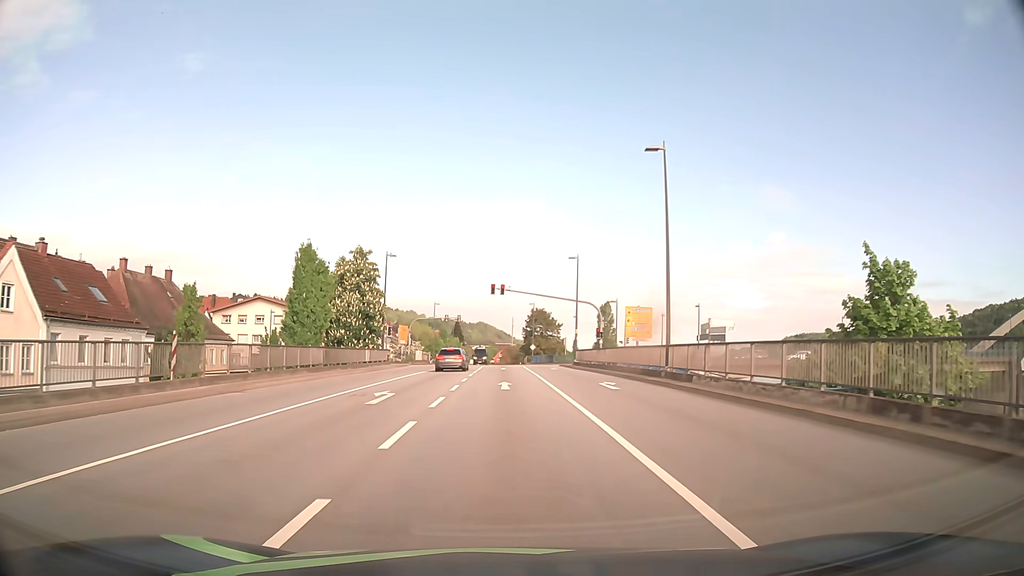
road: primary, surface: asphalt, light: Day
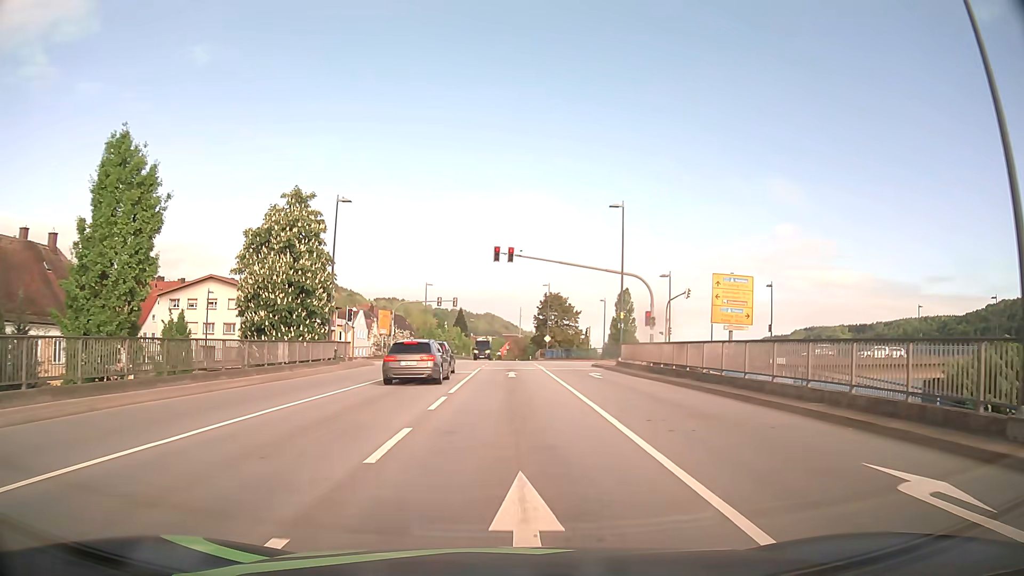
(-0.1, +19.0) m; -1°
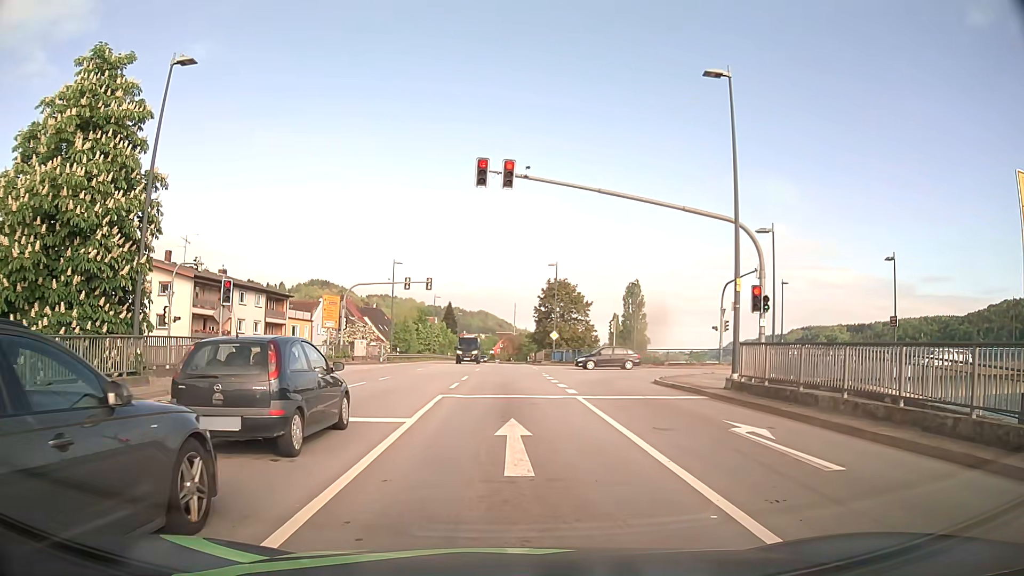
(+0.1, +19.6) m; +1°
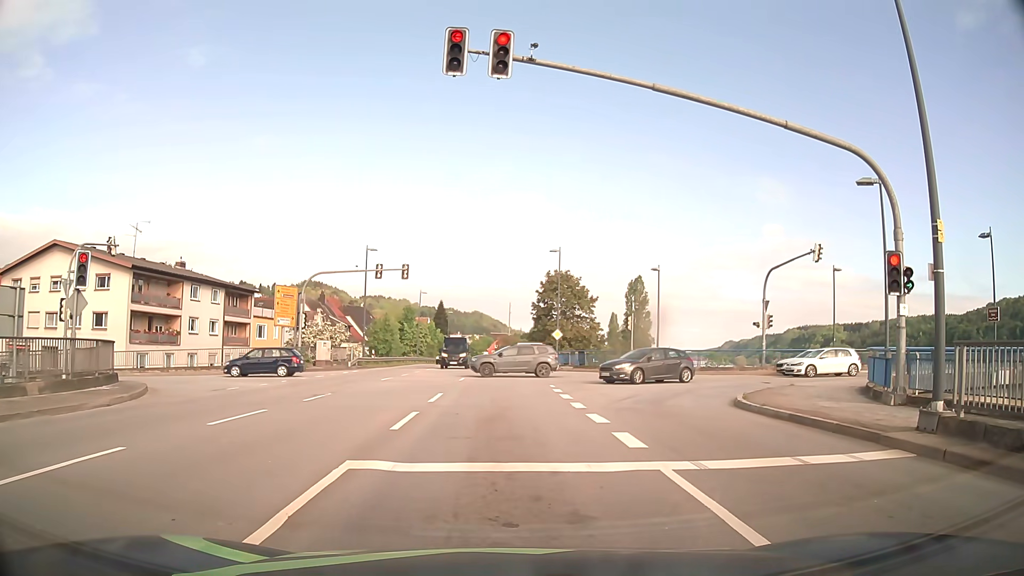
(+0.1, +9.5) m; 0°
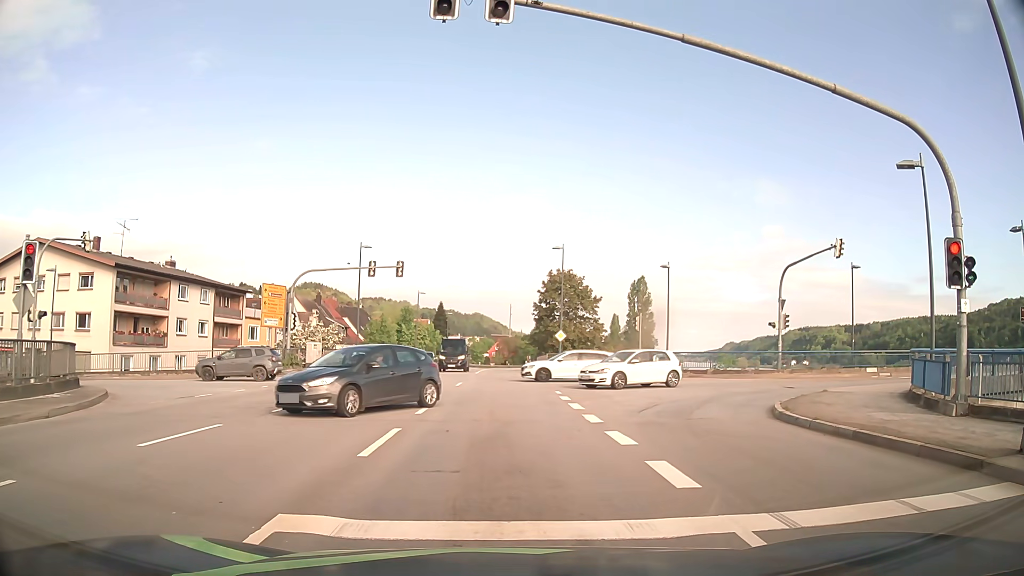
(0.0, +2.4) m; 0°
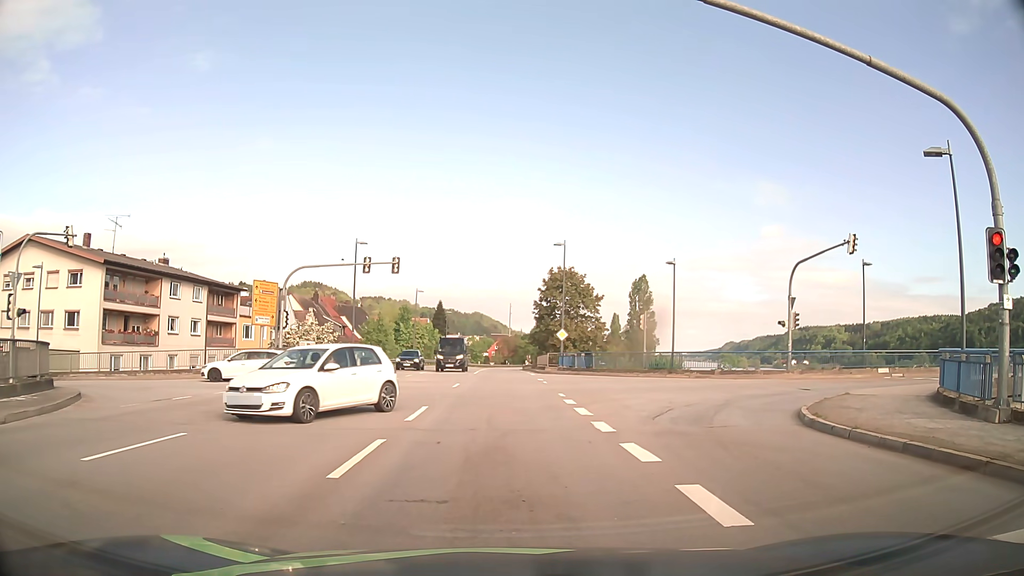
(0.0, +1.4) m; 0°
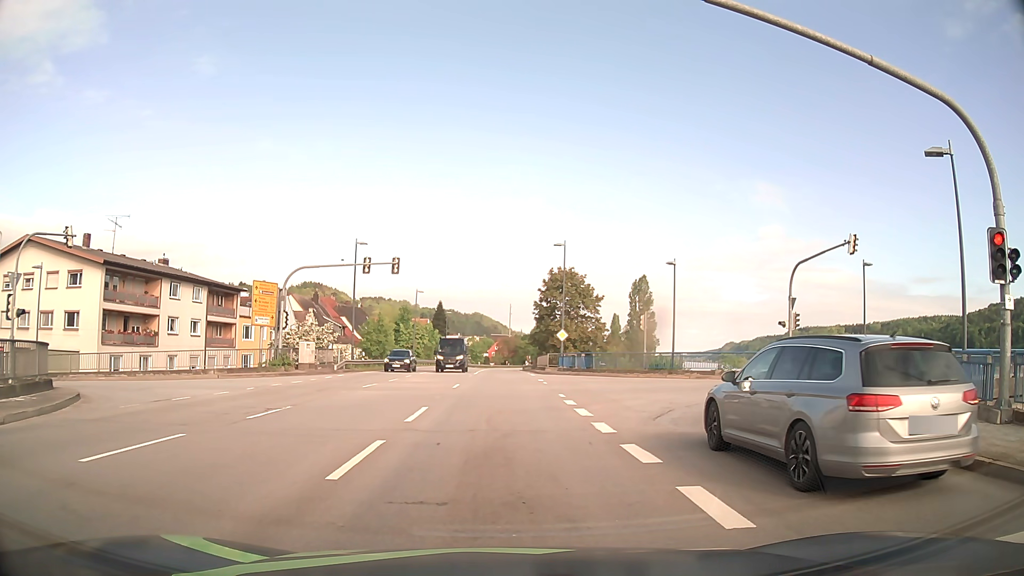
(0.0, +0.1) m; 0°
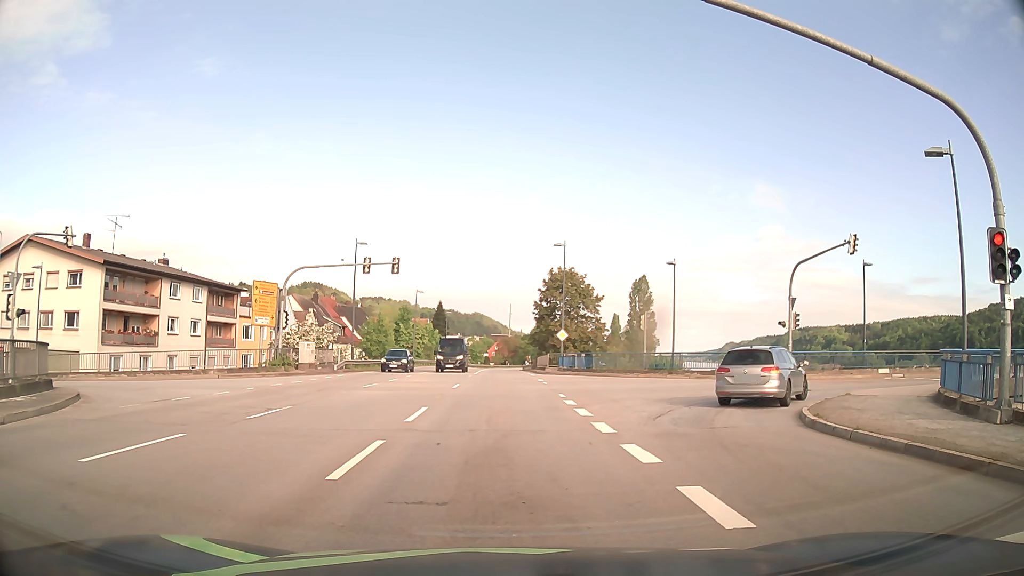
(0.0, 0.0) m; 0°
(0, +10) (0, +20) (0, +30) (0, +40) (0, +50) (0, +60) (0, +70) (0, +80) (0, +90) (+1, +100) m
